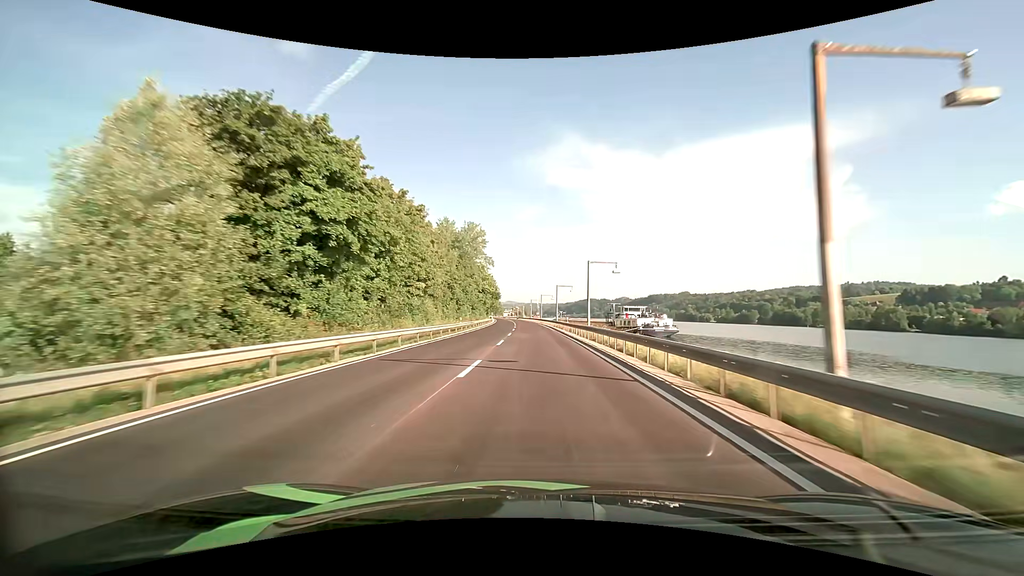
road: primary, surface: asphalt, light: Day
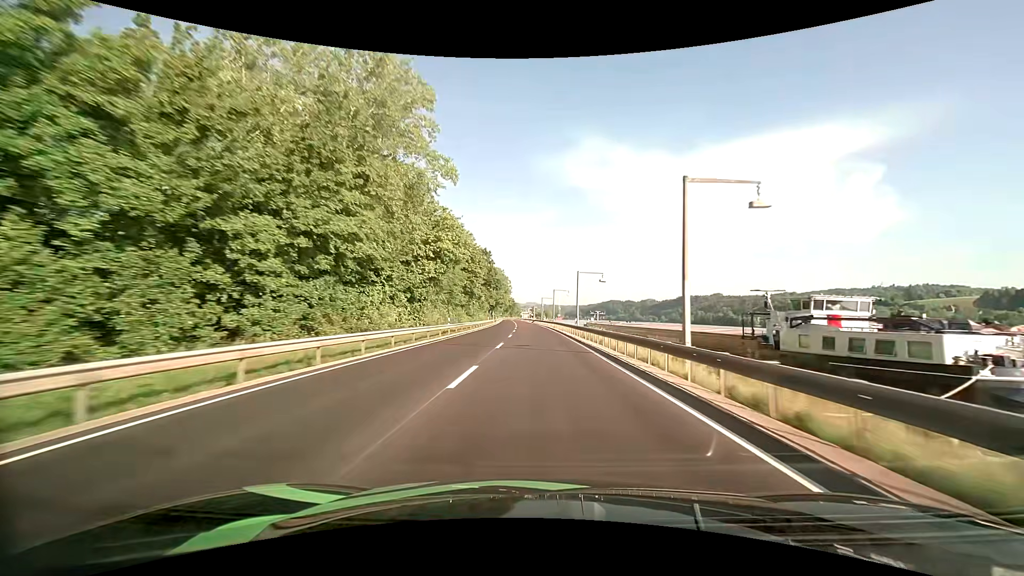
(-1.3, +61.8) m; -2°
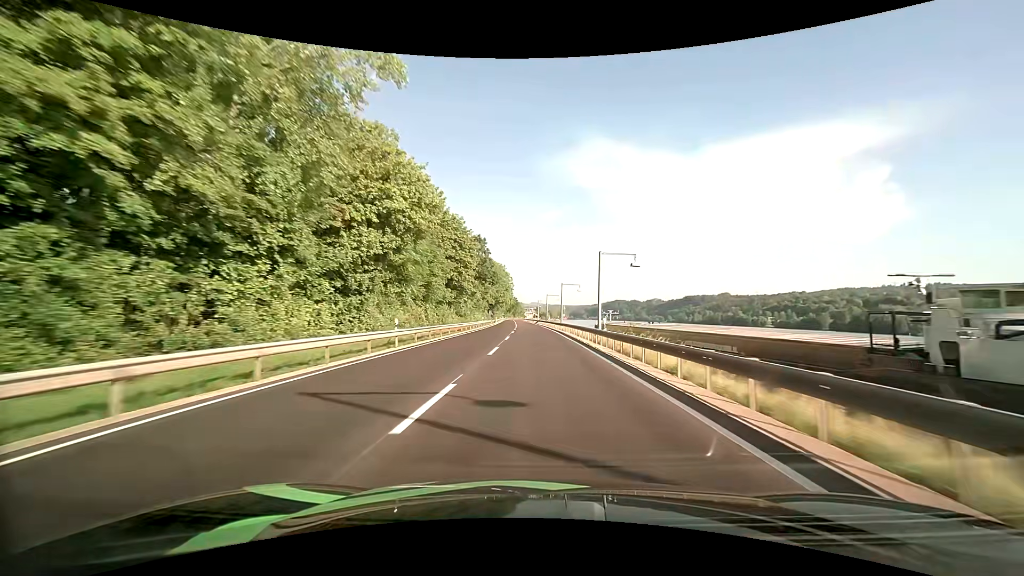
(-0.1, +15.6) m; 0°
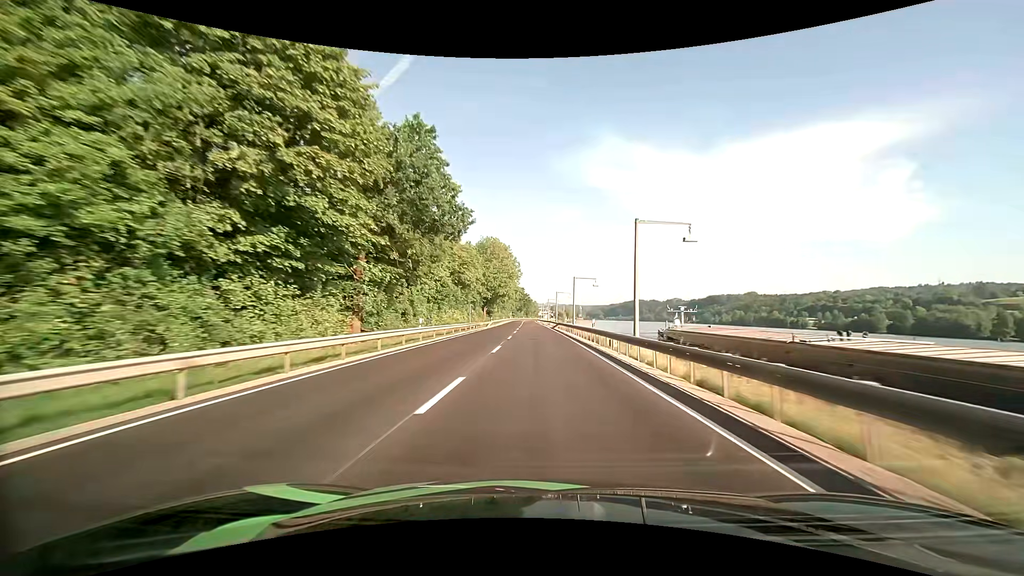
(-0.7, +47.0) m; -2°
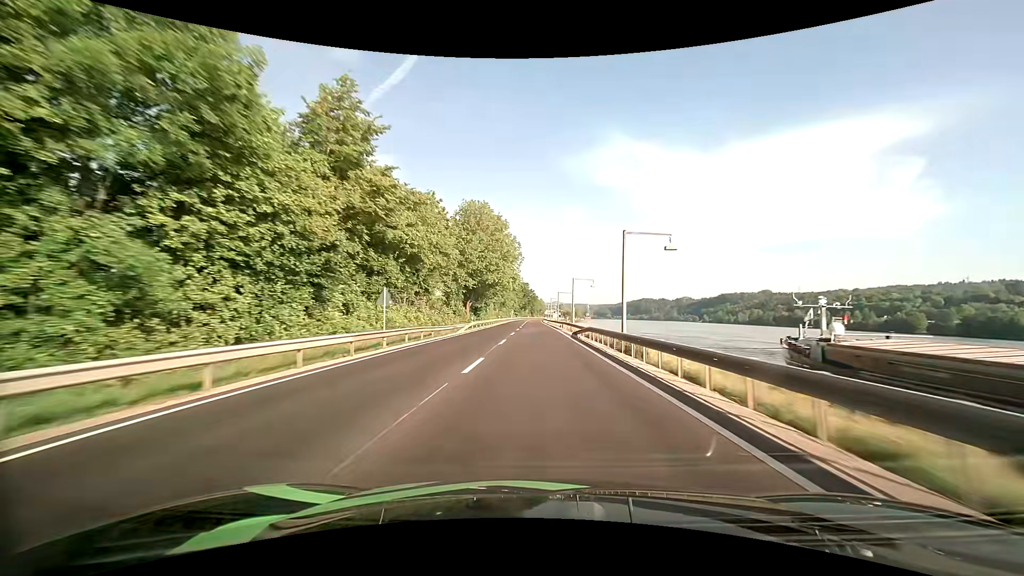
(-0.2, +31.4) m; -1°
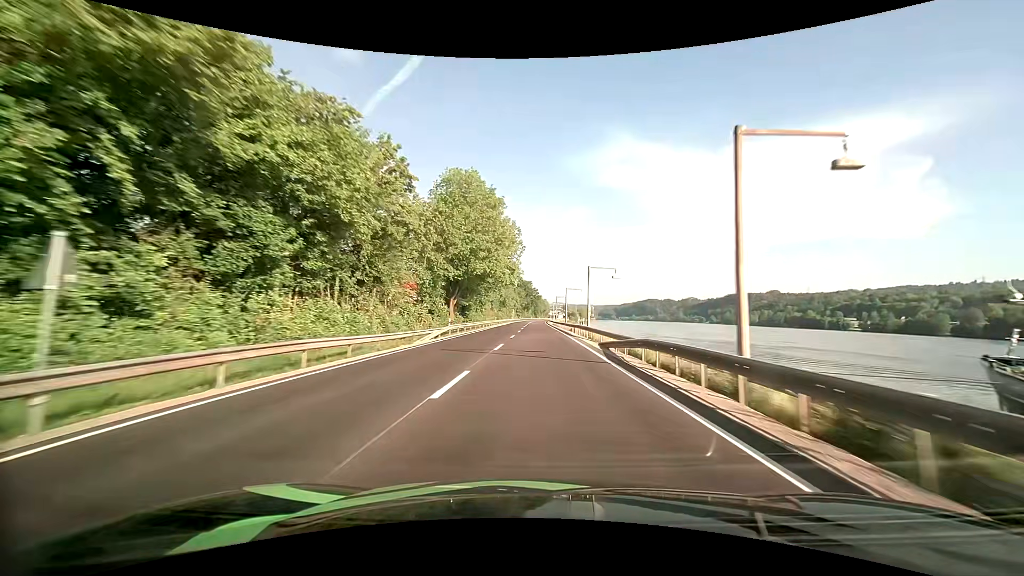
(0.0, +15.6) m; 0°
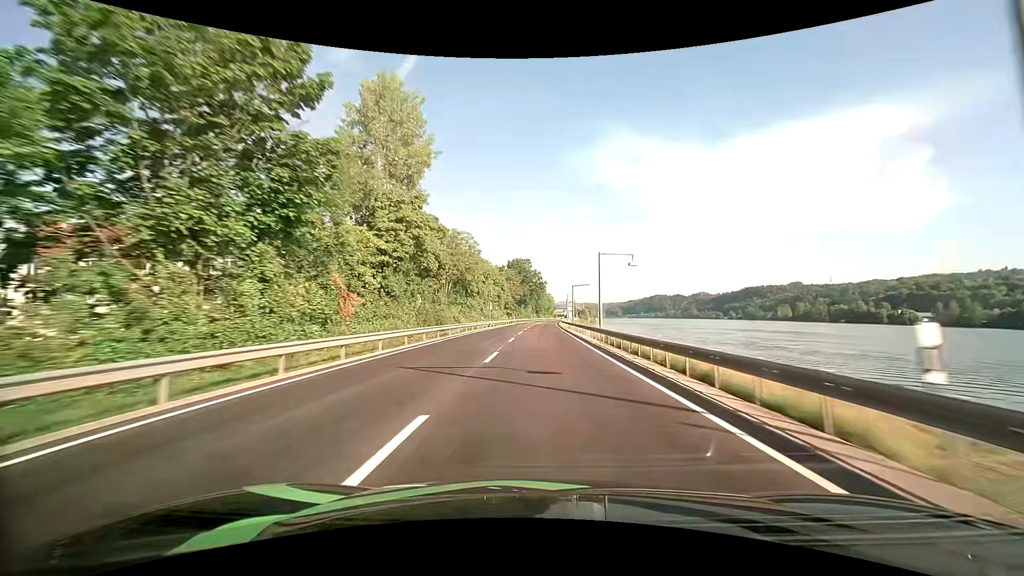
(-0.6, +77.9) m; 0°
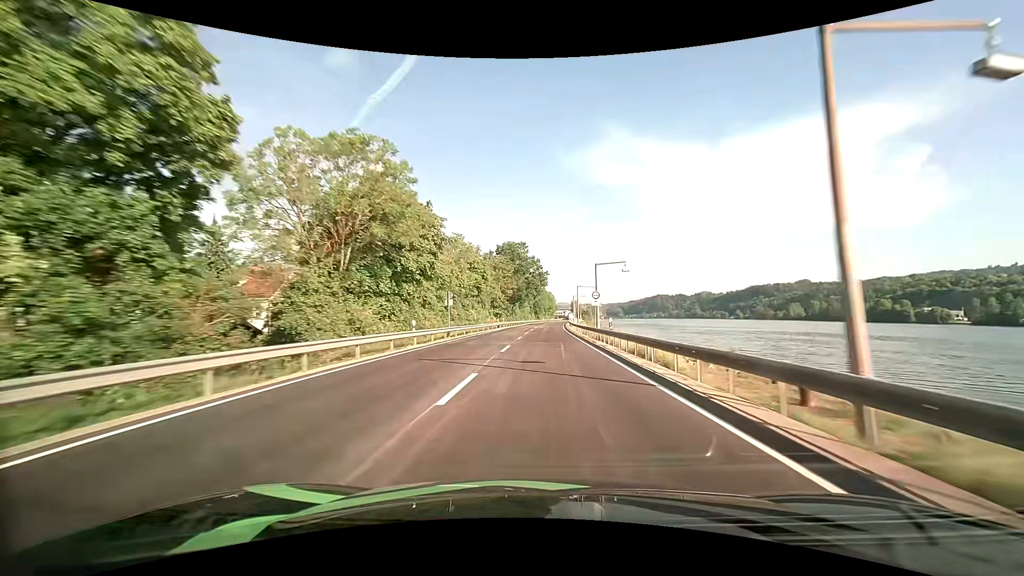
(-0.1, +31.0) m; 0°
(0, +10) (0, +20) (0, +30) (0, +40) (+1, +50) (+1, +60) (+1, +70) (+2, +80) (+2, +90) (+3, +100) m
